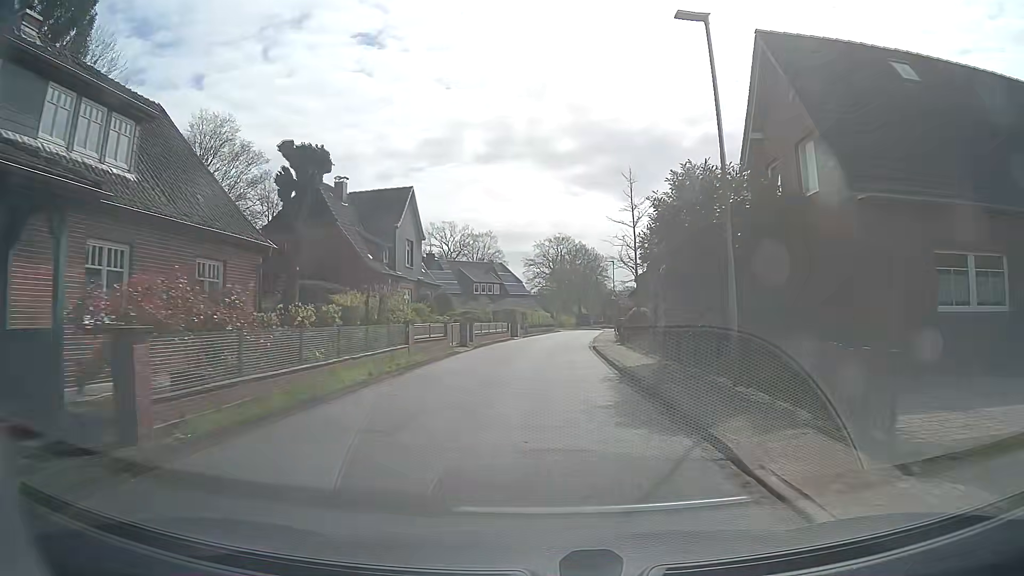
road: unclassified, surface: asphalt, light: Day
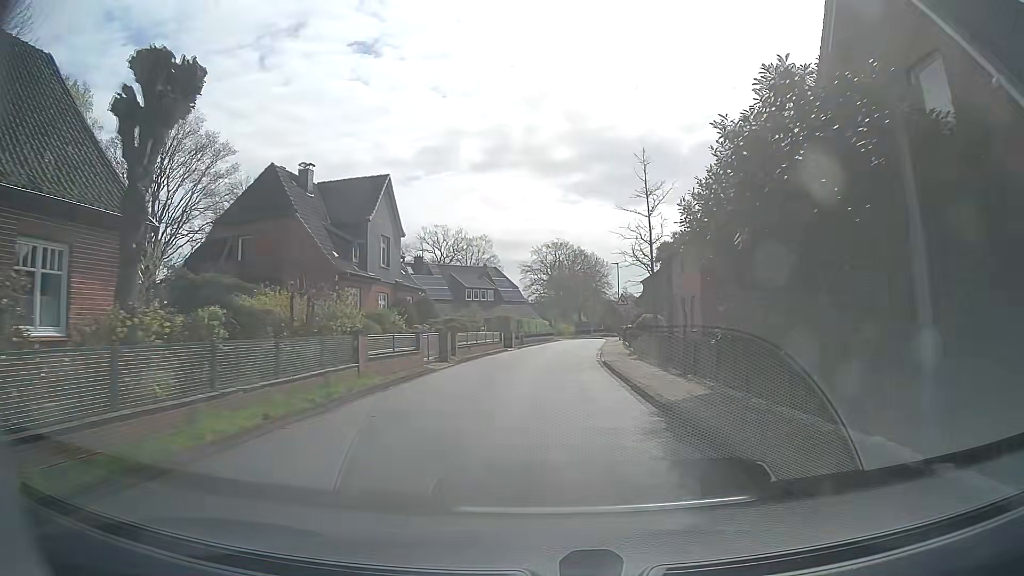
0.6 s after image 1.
(0.0, +5.9) m; 0°
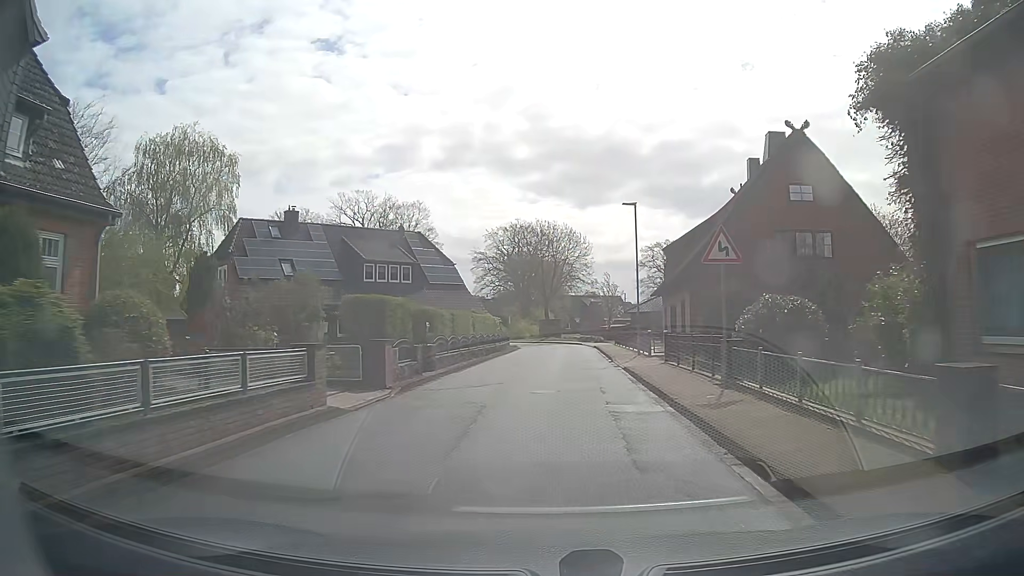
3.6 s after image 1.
(+0.6, +28.9) m; +3°
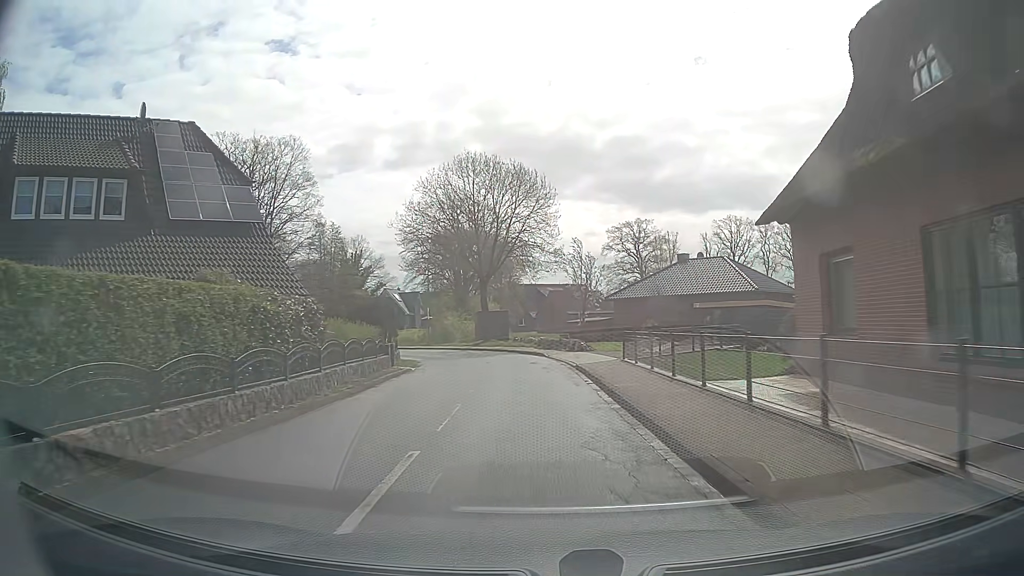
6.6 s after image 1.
(+1.5, +28.8) m; +4°
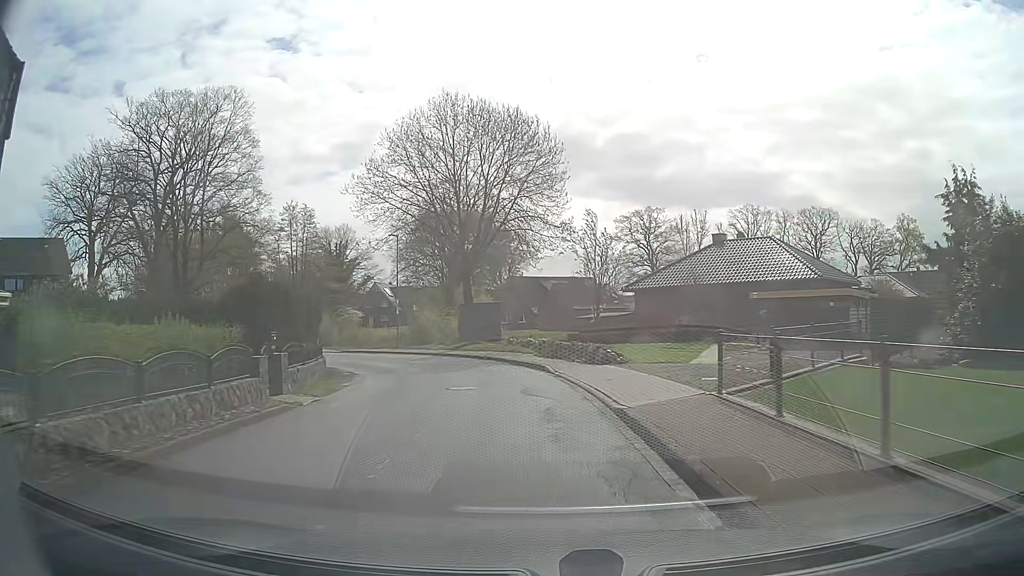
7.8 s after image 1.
(0.0, +11.8) m; -1°
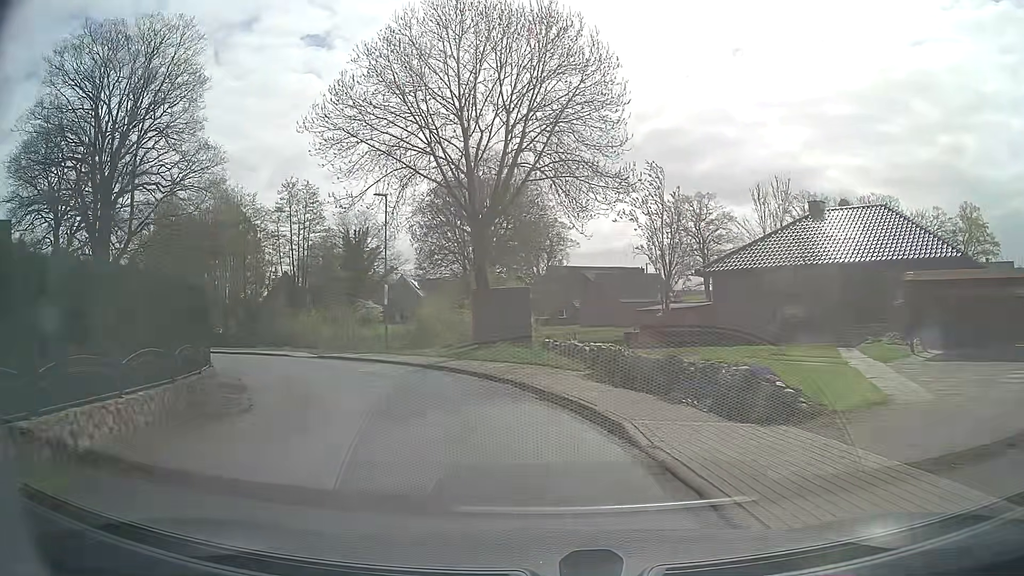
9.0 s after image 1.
(-0.1, +11.7) m; -2°
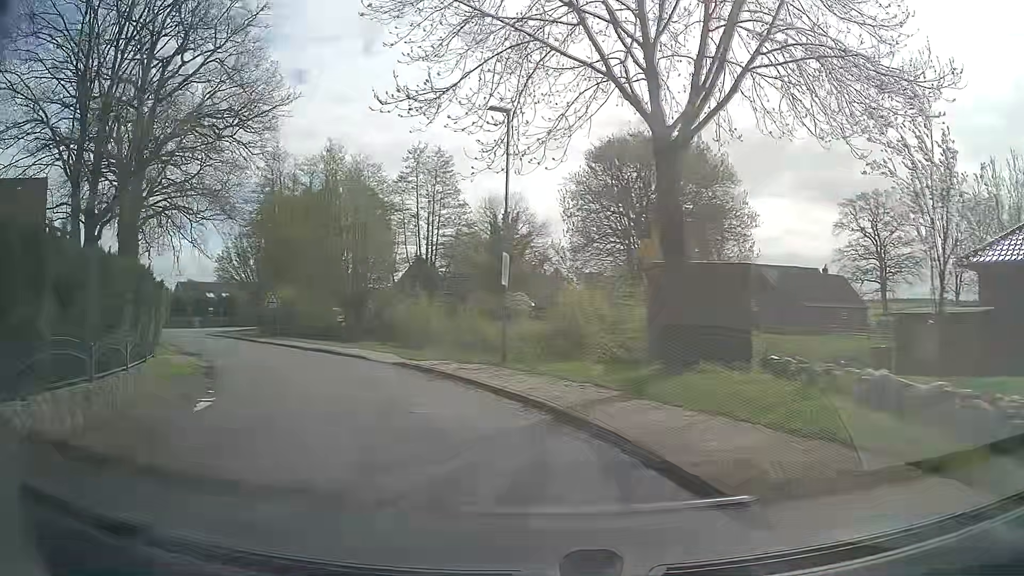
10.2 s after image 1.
(-1.3, +11.2) m; -14°
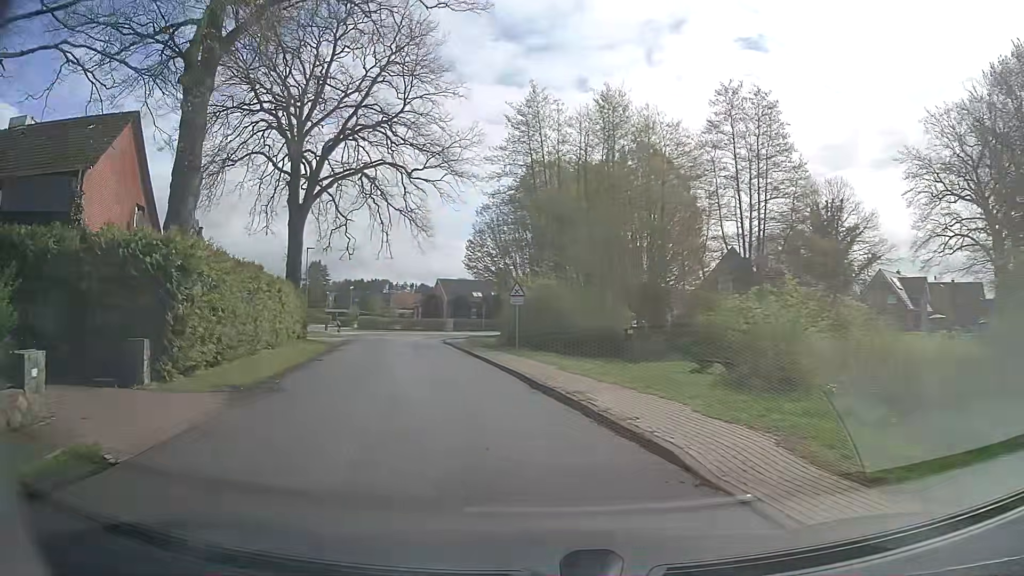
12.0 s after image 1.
(-3.6, +16.4) m; -25°
(-1, +10) (-3, +20) (-5, +30) (-7, +39) (-9, +49) (-8, +59) (-5, +69) (0, +77) (+8, +84) (+15, +91) m
